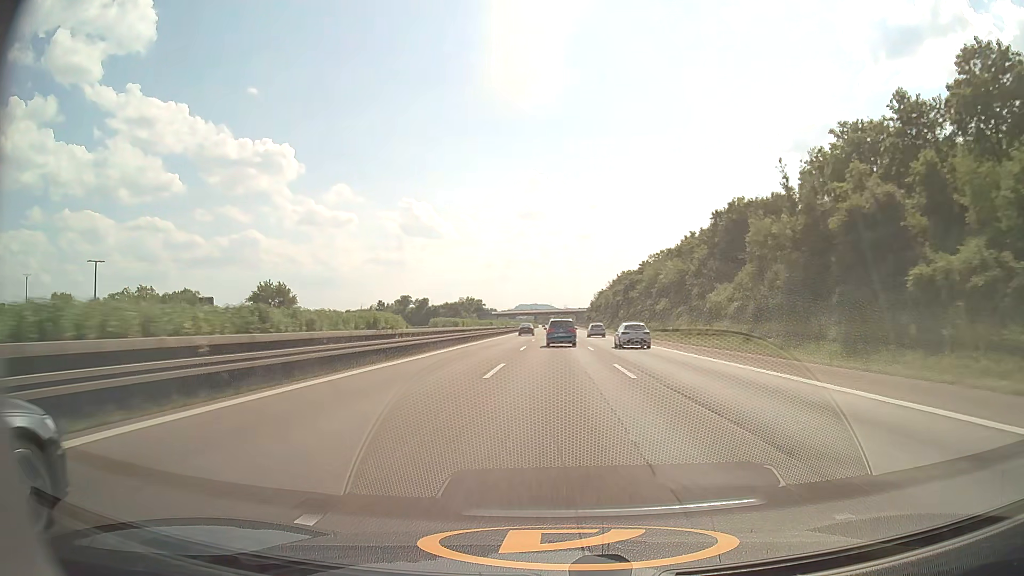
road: motorway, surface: asphalt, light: Day
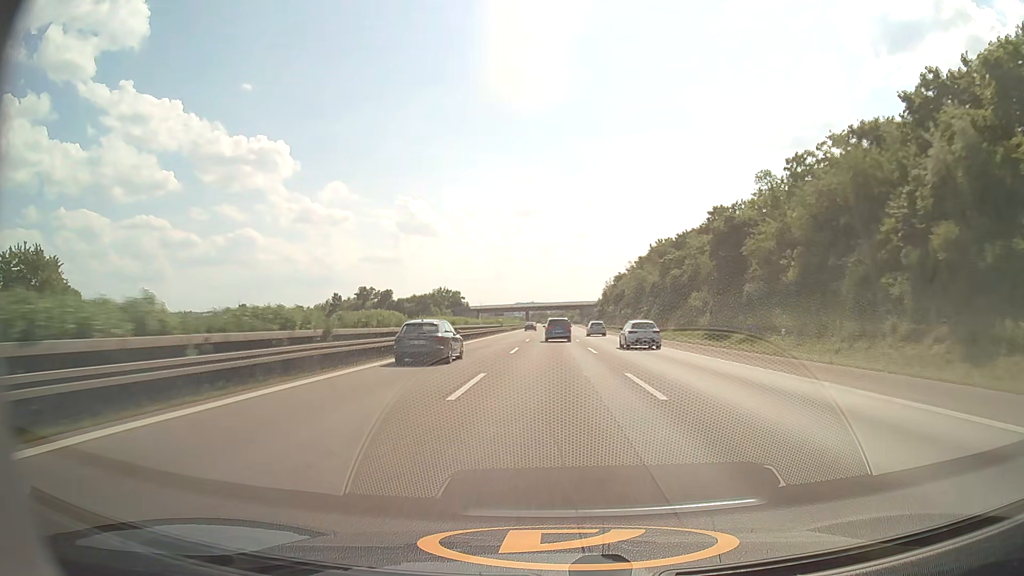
(+0.1, +76.9) m; 0°
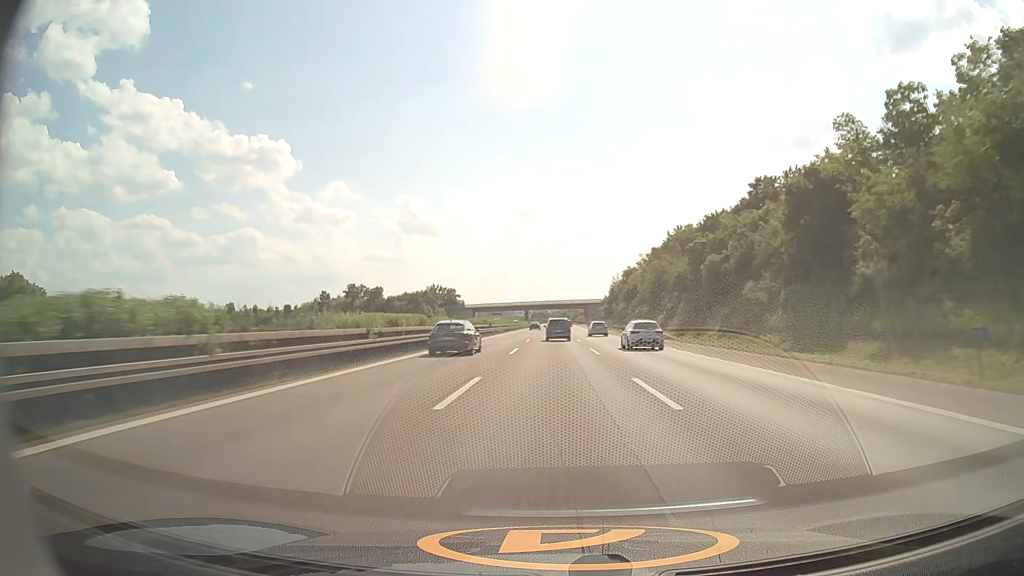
(0.0, +19.2) m; 0°
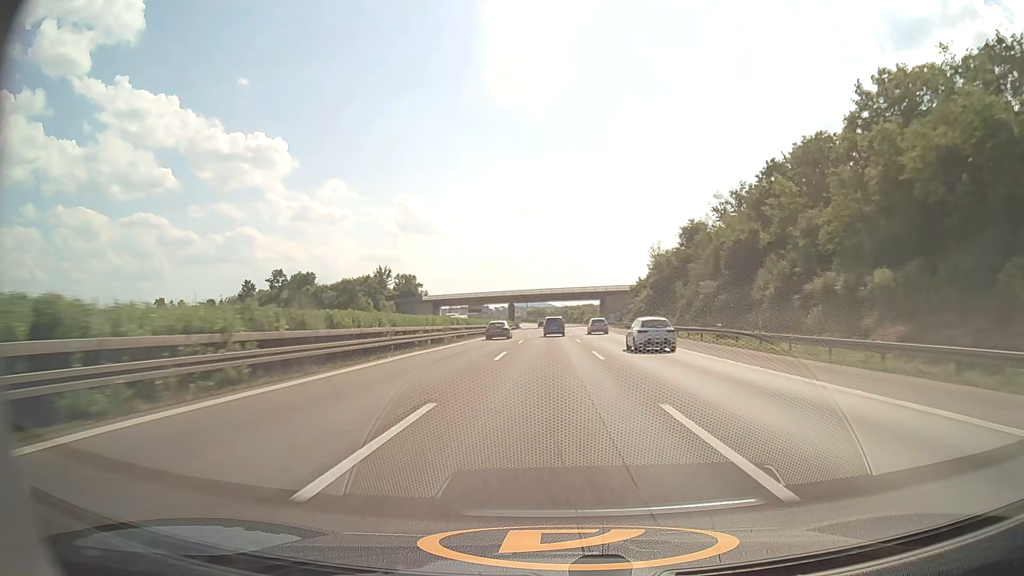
(0.0, +77.1) m; 0°
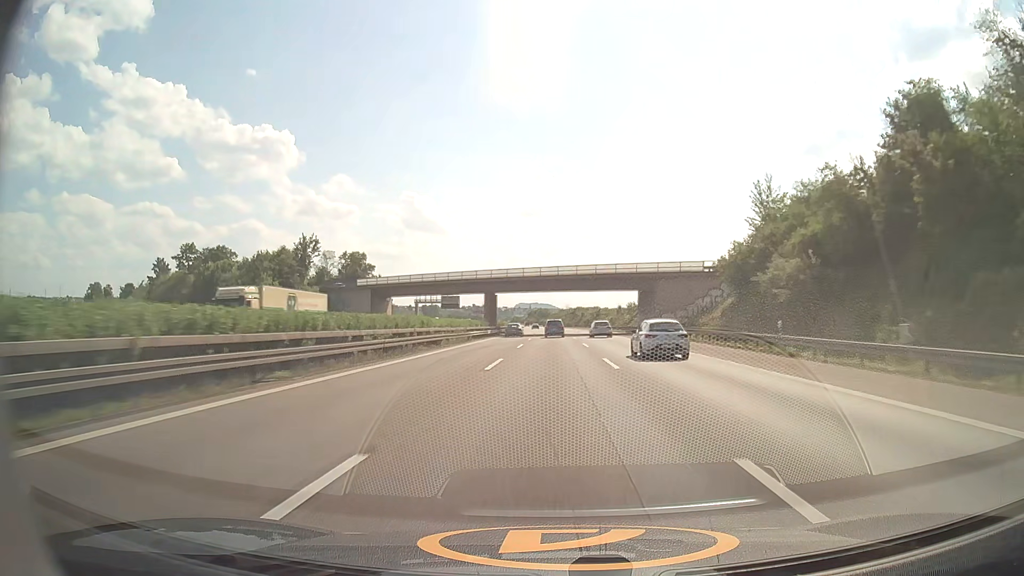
(-0.2, +58.3) m; 0°
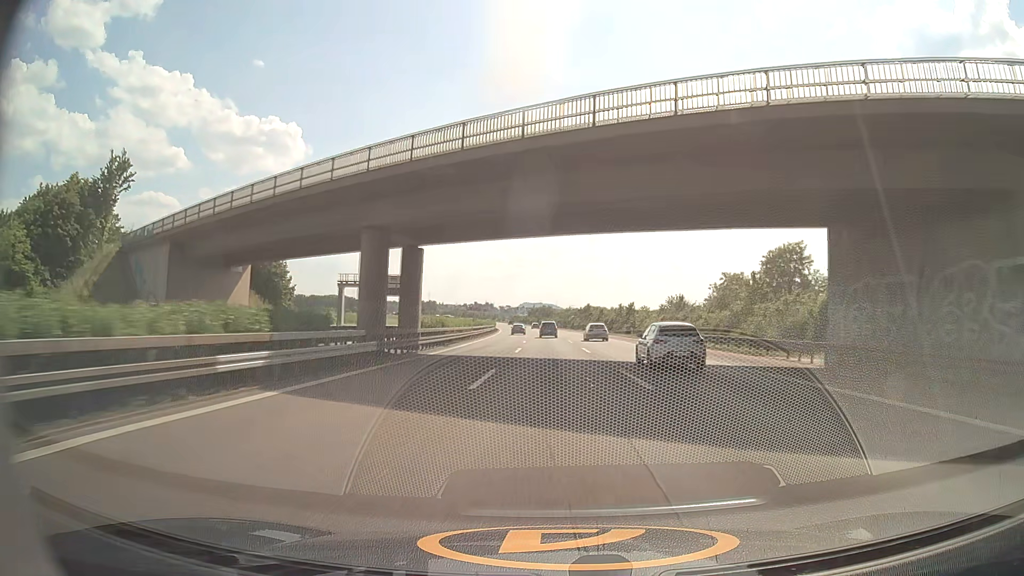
(-0.1, +58.8) m; 0°
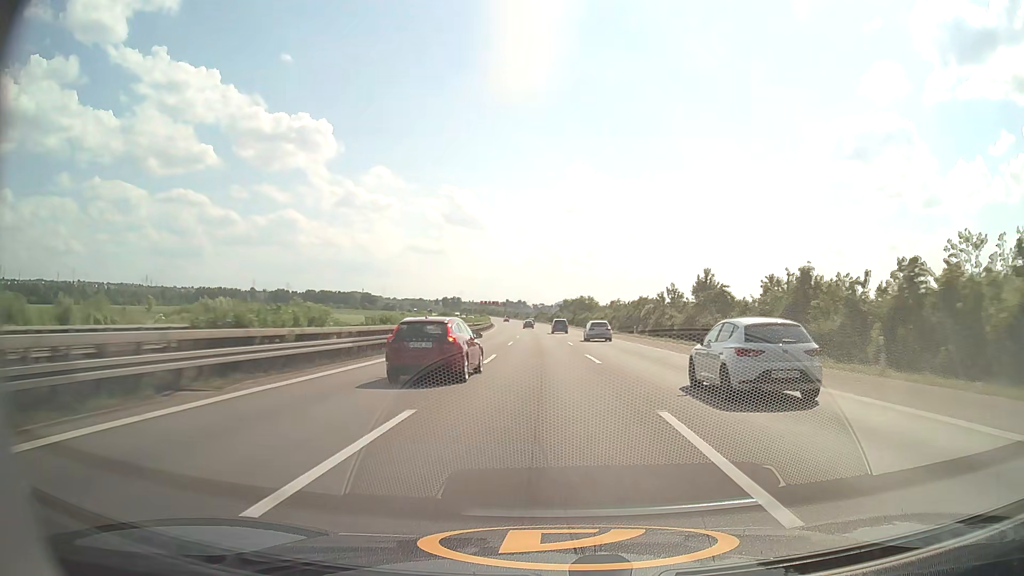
(-1.6, +100.1) m; -3°
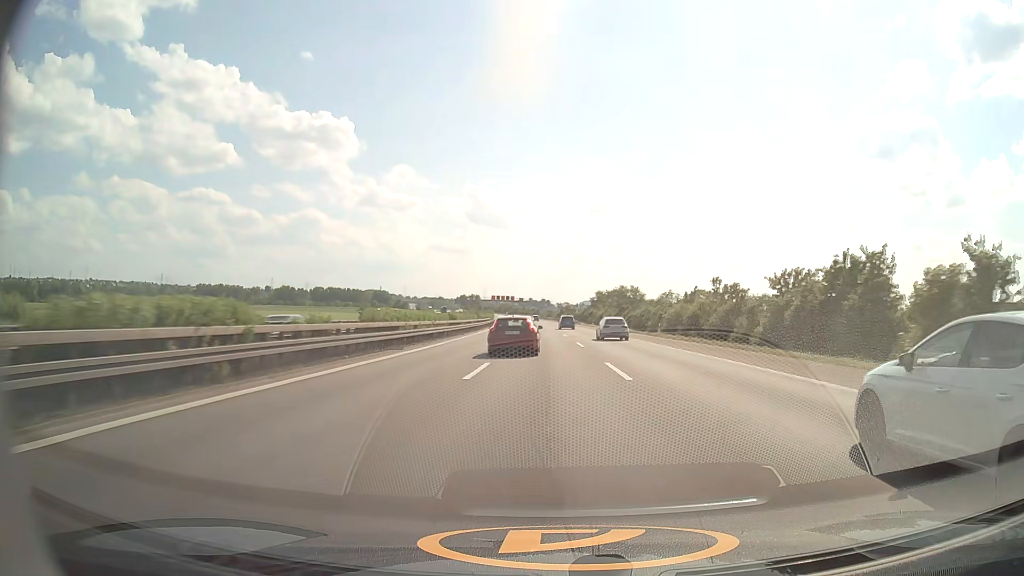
(-1.2, +61.2) m; -2°
(0, +10) (0, +20) (0, +30) (0, +40) (-1, +50) (-1, +60) (-1, +70) (-2, +80) (-2, +90) (-3, +100) m
